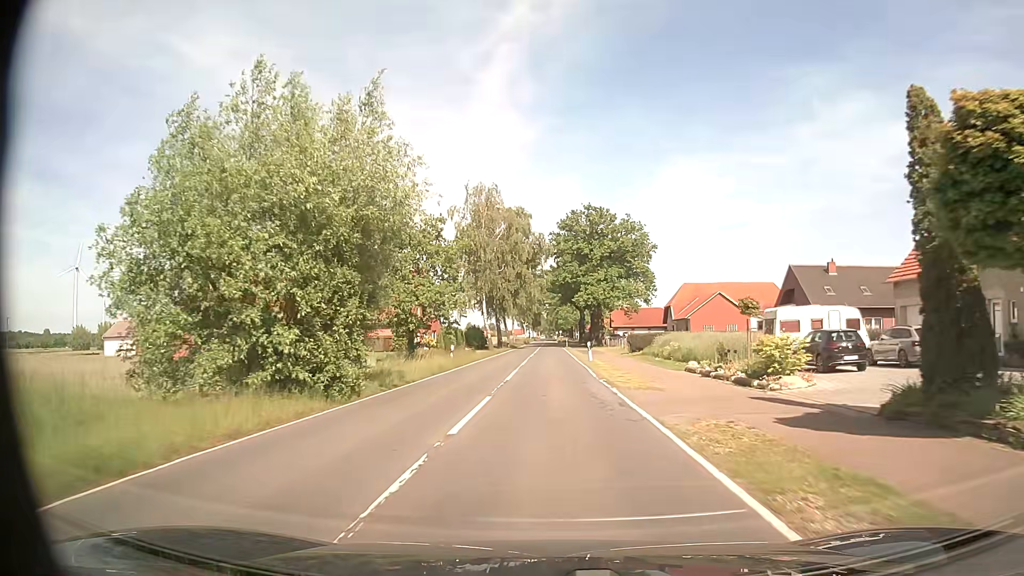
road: secondary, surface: asphalt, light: Day
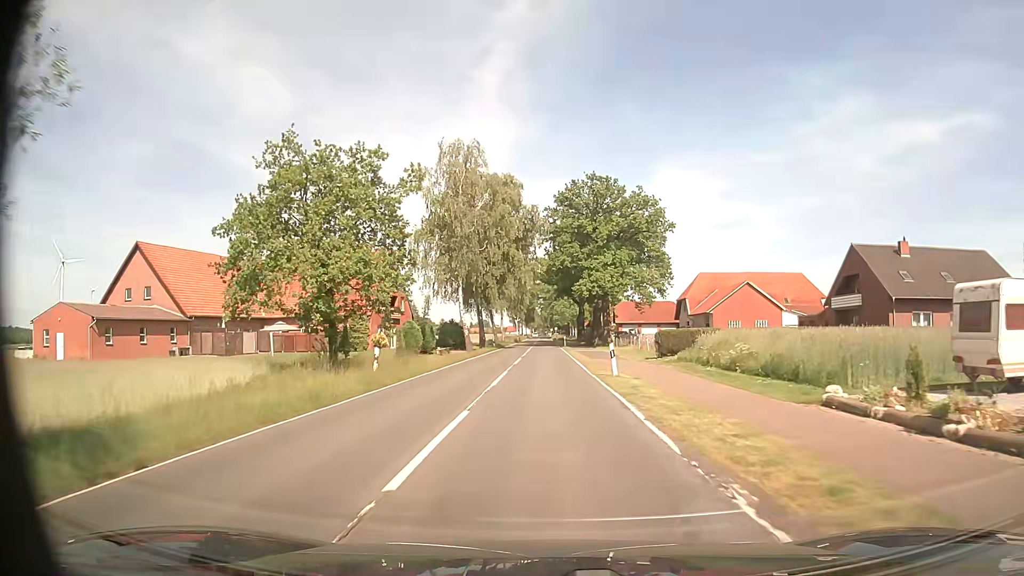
(0.0, +15.3) m; 0°
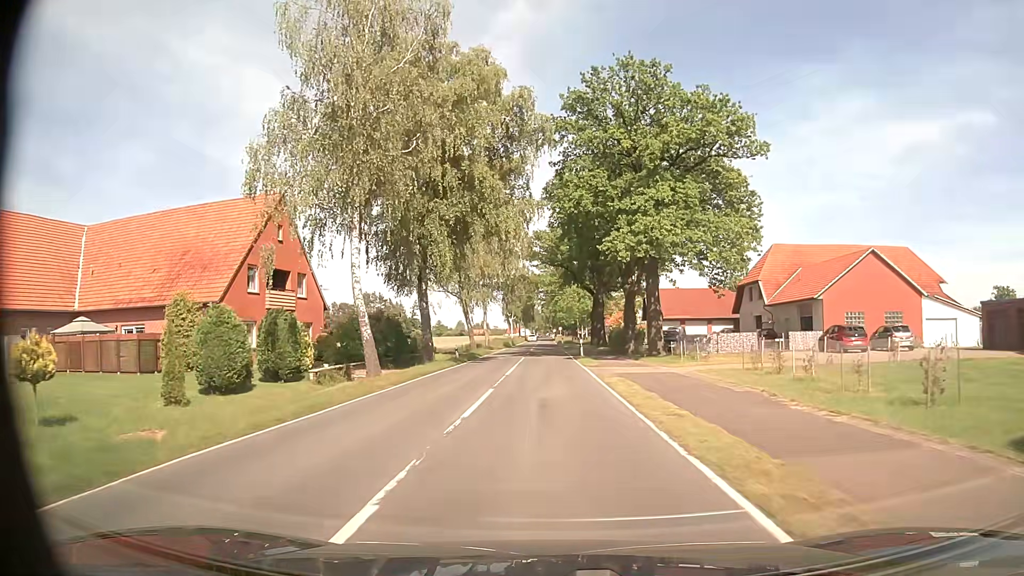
(-0.1, +30.7) m; 0°
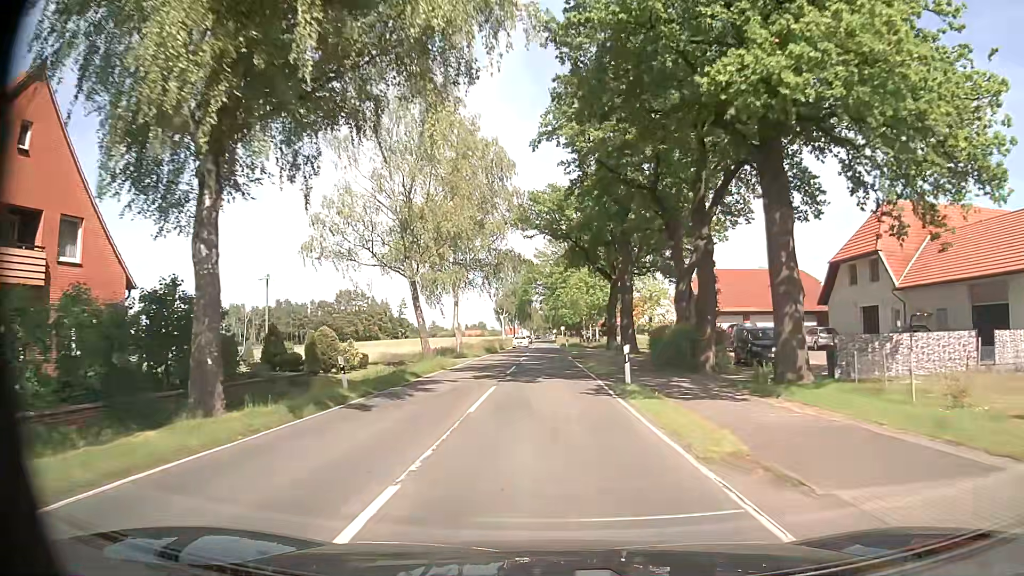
(0.0, +22.9) m; 0°
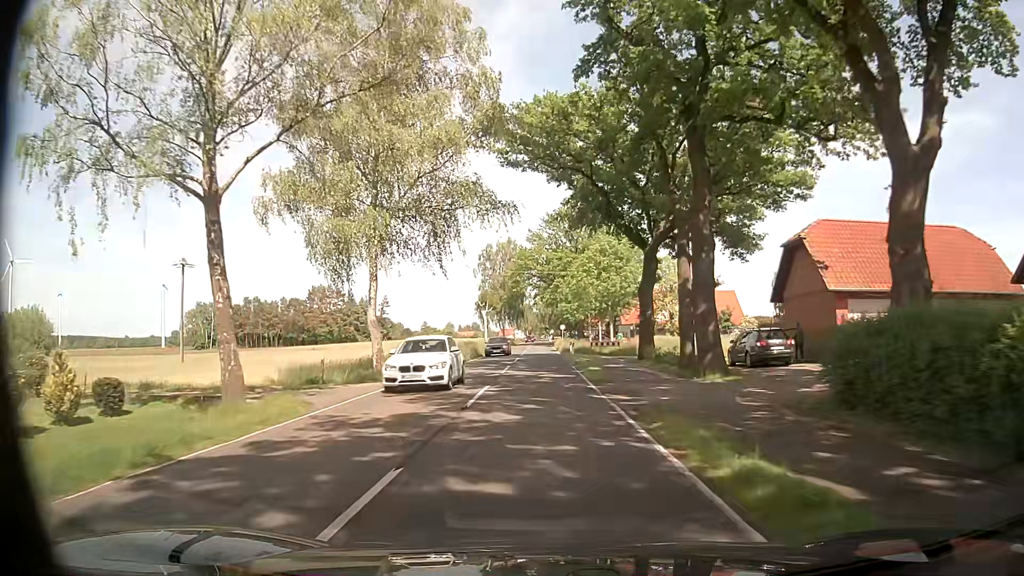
(+0.1, +22.8) m; 0°
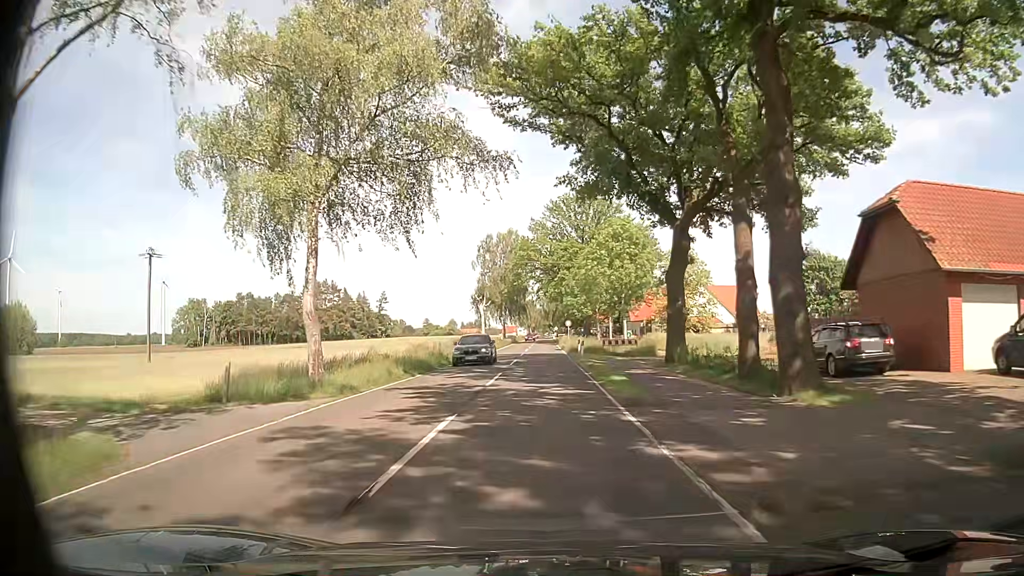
(0.0, +7.6) m; 0°
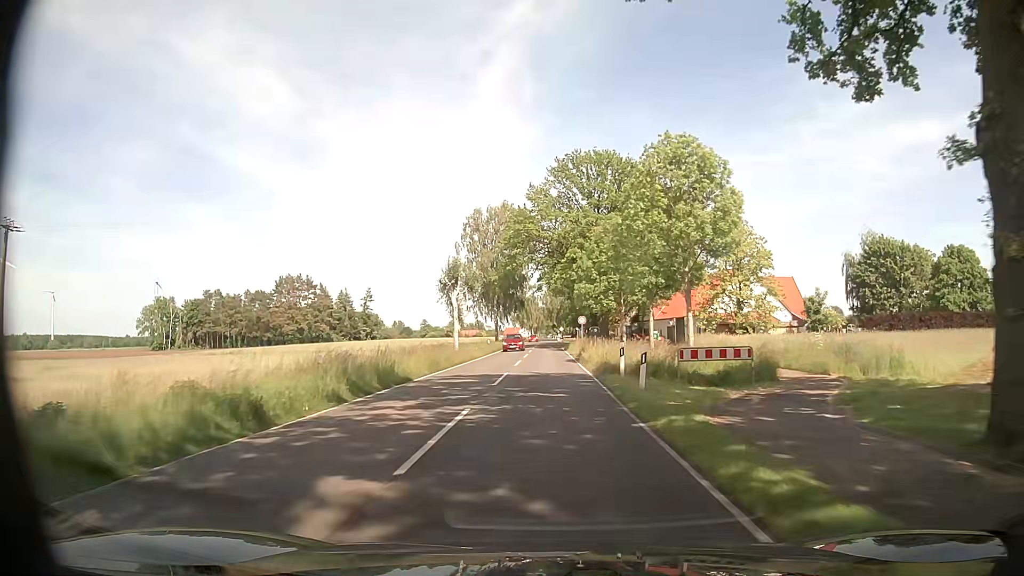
(-0.1, +22.8) m; 0°
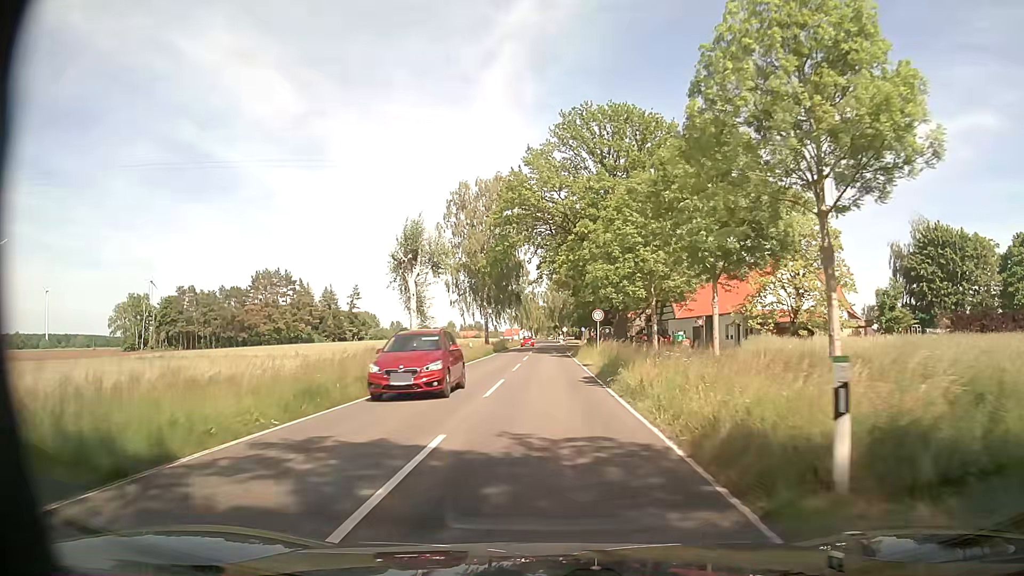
(-0.1, +15.2) m; 0°
(0, +10) (0, +20) (0, +30) (0, +40) (0, +50) (0, +60) (0, +70) (0, +80) (-1, +90) (-1, +100) m
